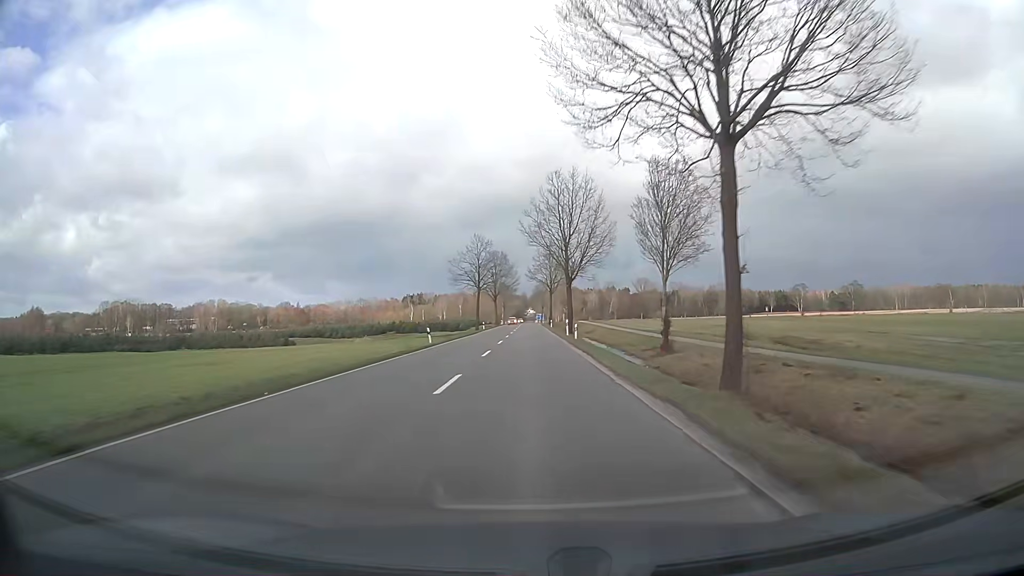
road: secondary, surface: asphalt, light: Day
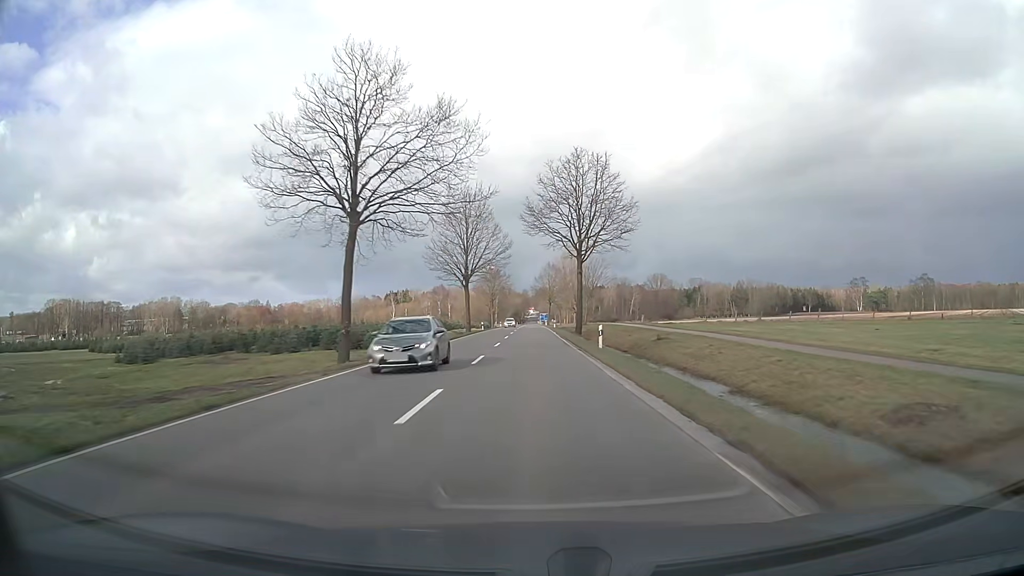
(-0.2, +63.4) m; 0°
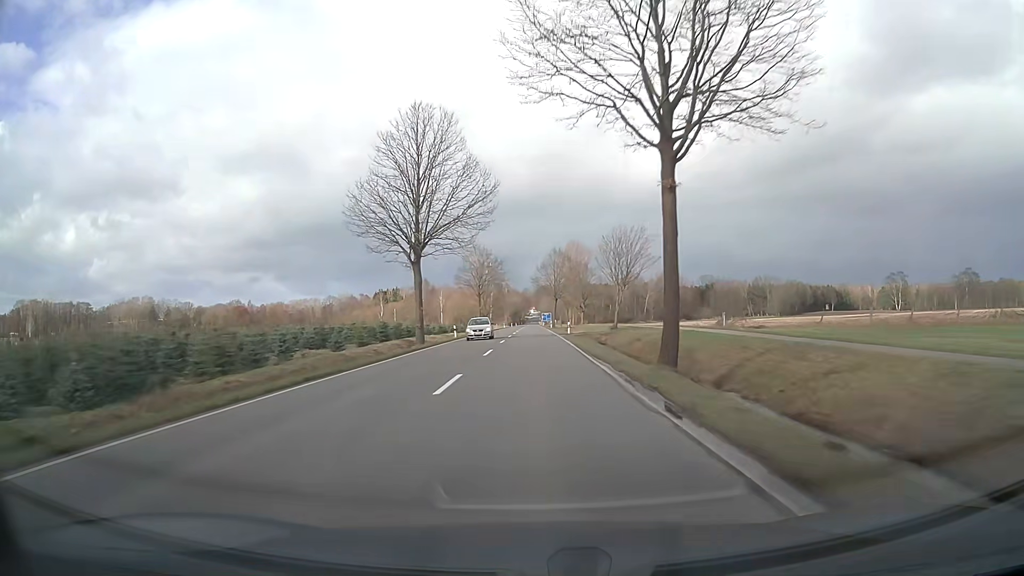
(0.0, +31.7) m; 0°
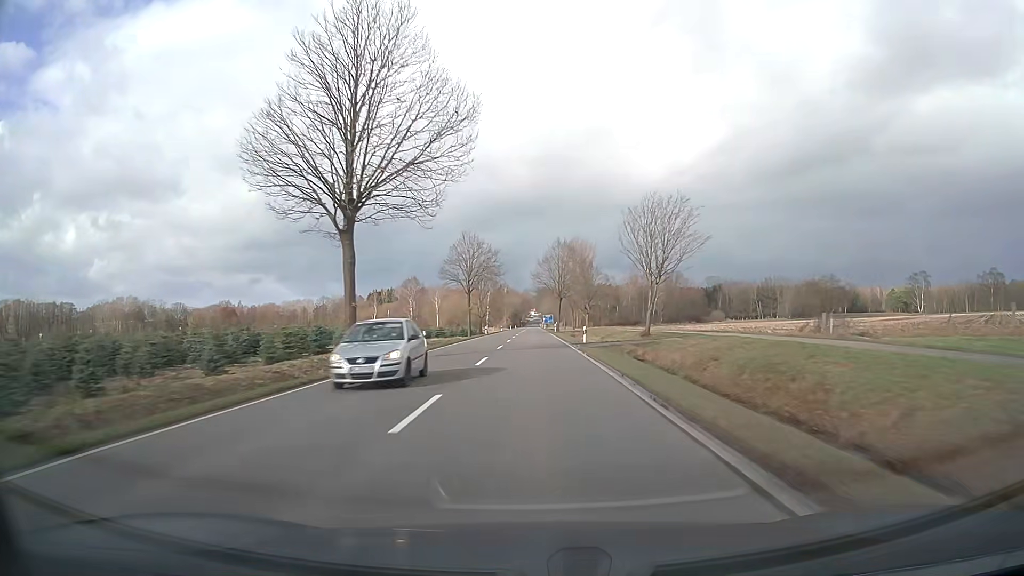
(0.0, +15.8) m; 0°
(0, +10) (0, +20) (0, +30) (0, +40) (0, +50) (0, +60) (0, +70) (0, +80) (0, +90) (0, +100) m
